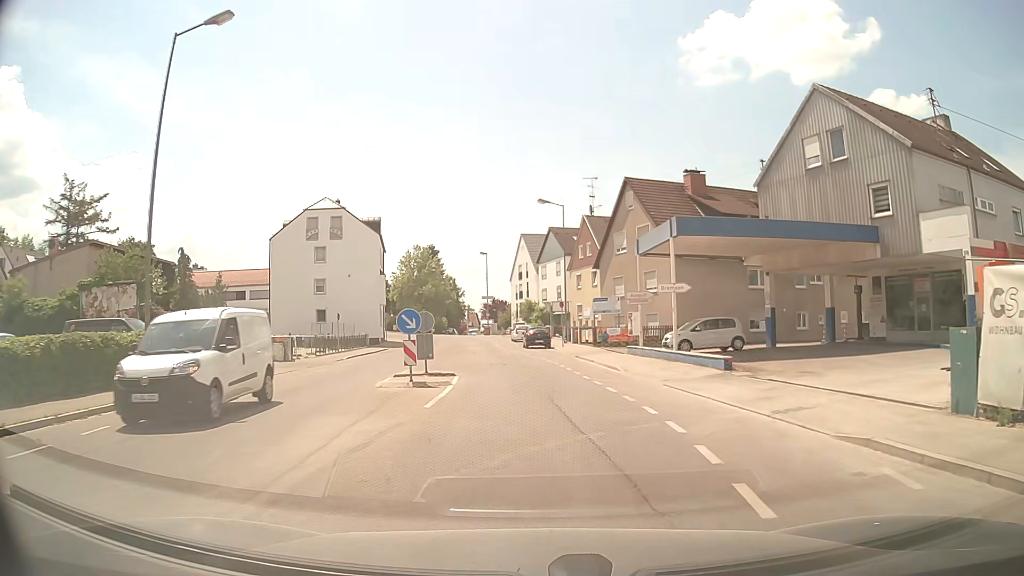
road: tertiary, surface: asphalt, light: Day
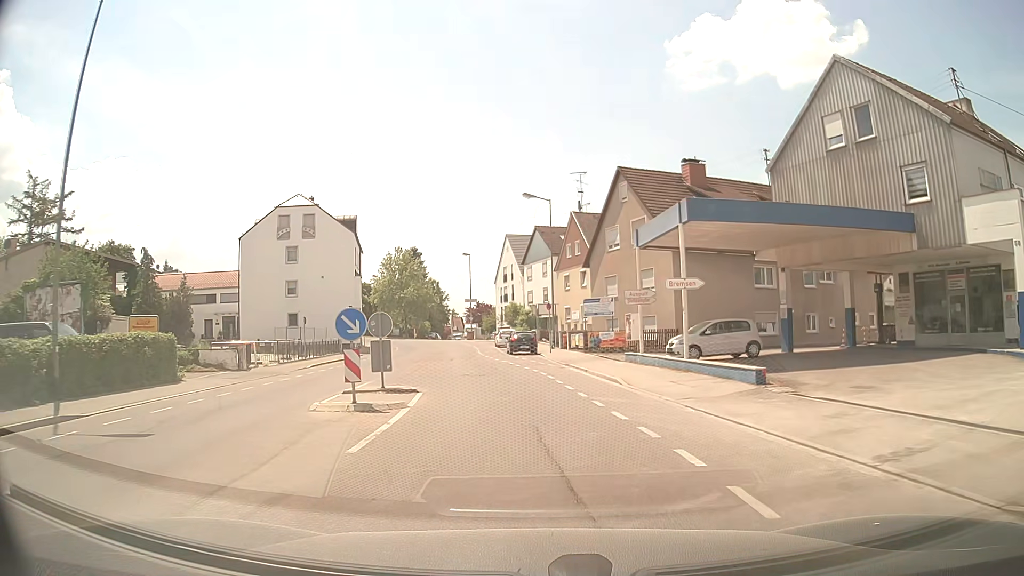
(+0.1, +3.9) m; +2°
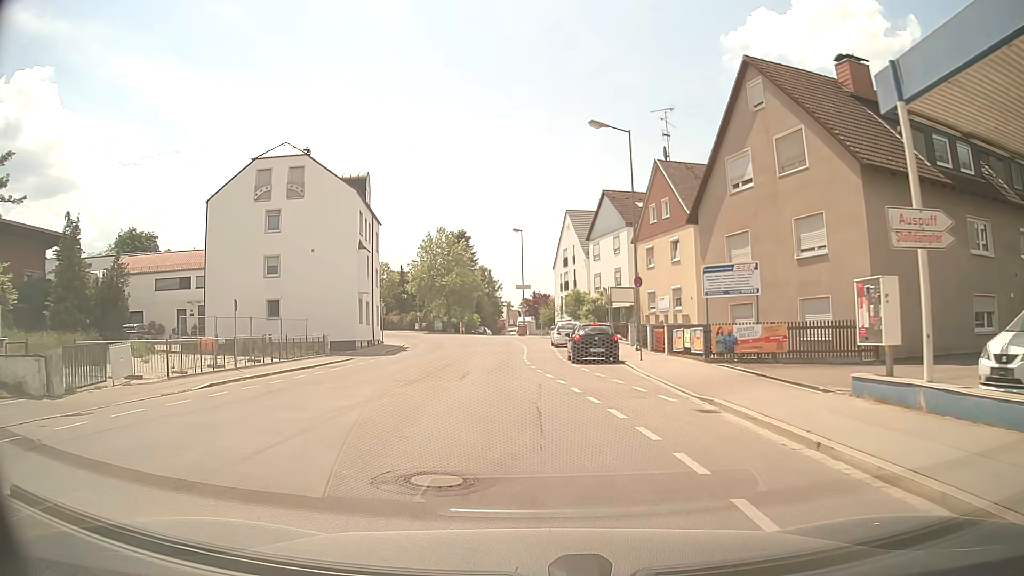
(-0.5, +16.4) m; -4°
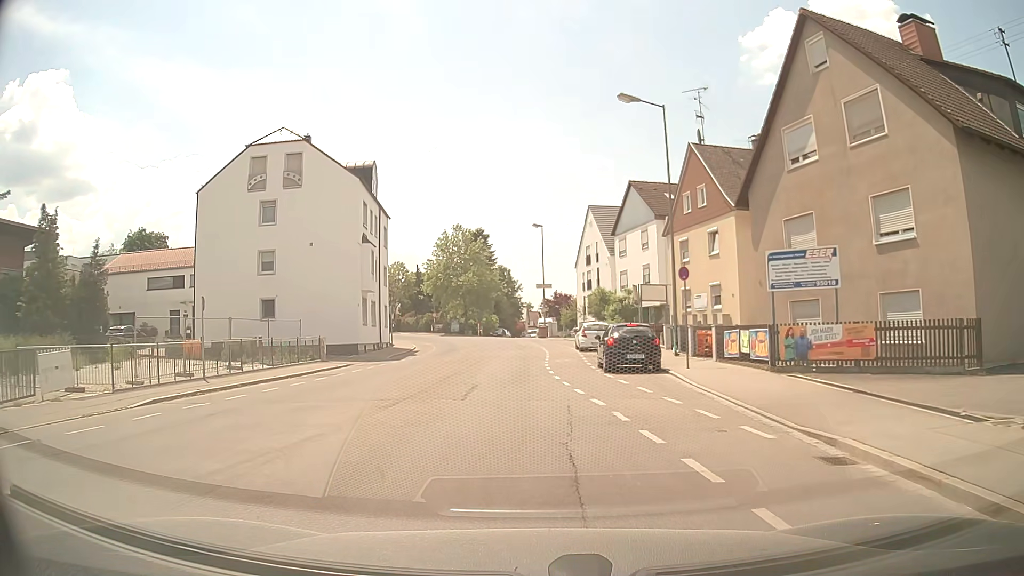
(-0.1, +4.2) m; -3°
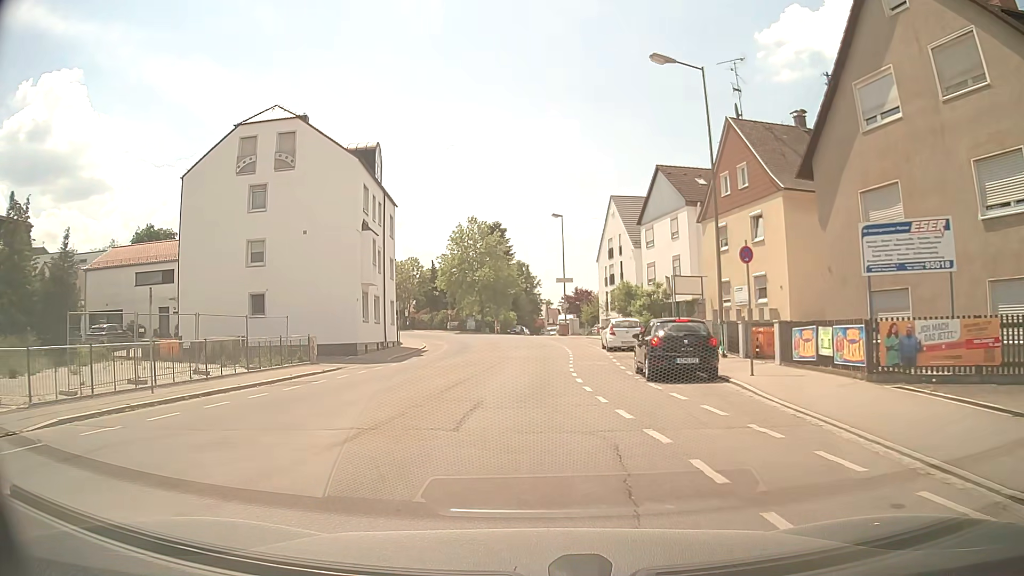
(0.0, +4.3) m; -2°
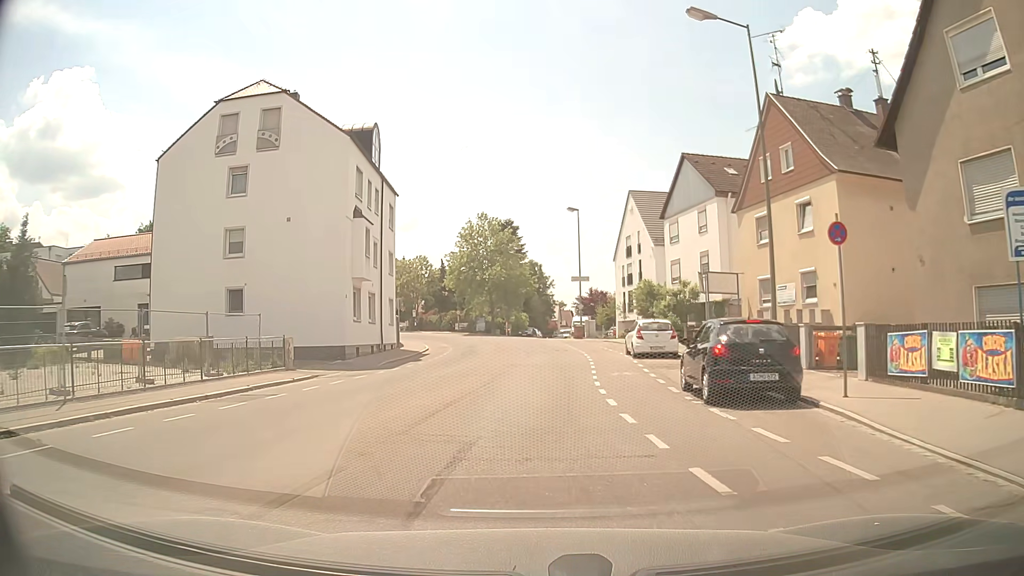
(0.0, +4.3) m; -1°
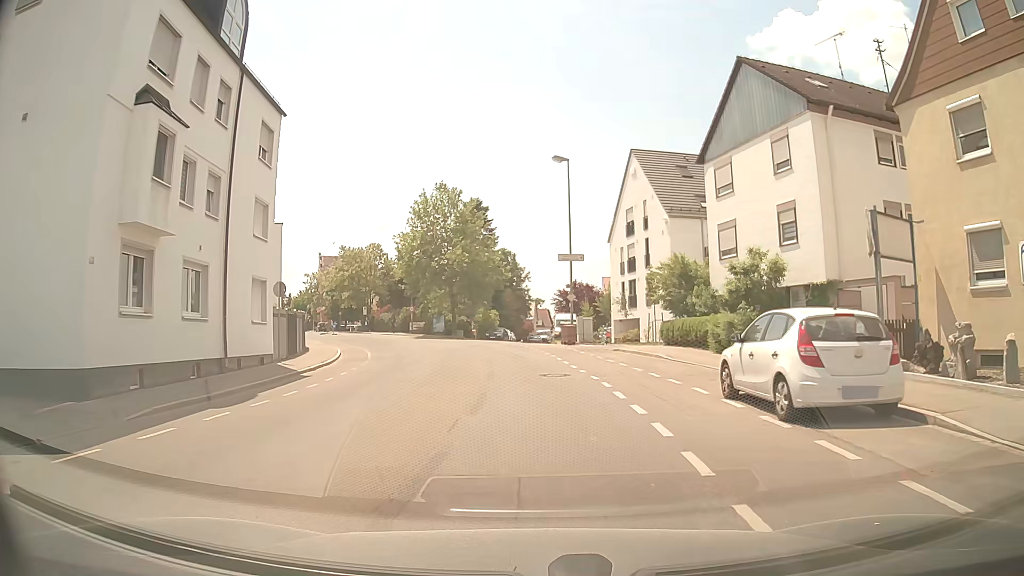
(+0.2, +17.4) m; +3°
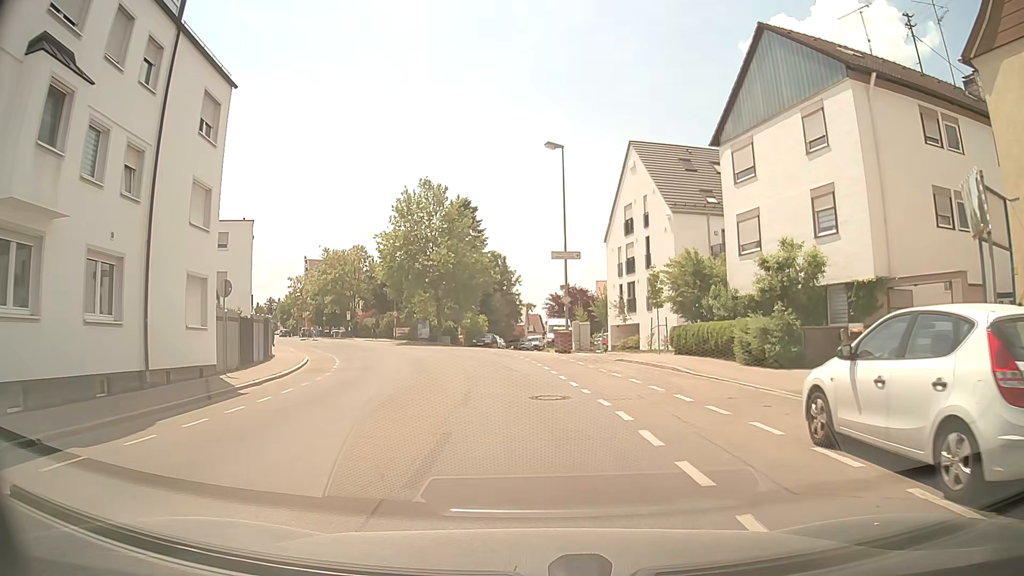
(0.0, +4.2) m; 0°
(0, +10) (0, +20) (-2, +30) (-4, +40) (-8, +49) (-12, +58) (-16, +67) (-21, +76) (-26, +85) (-31, +93) m
